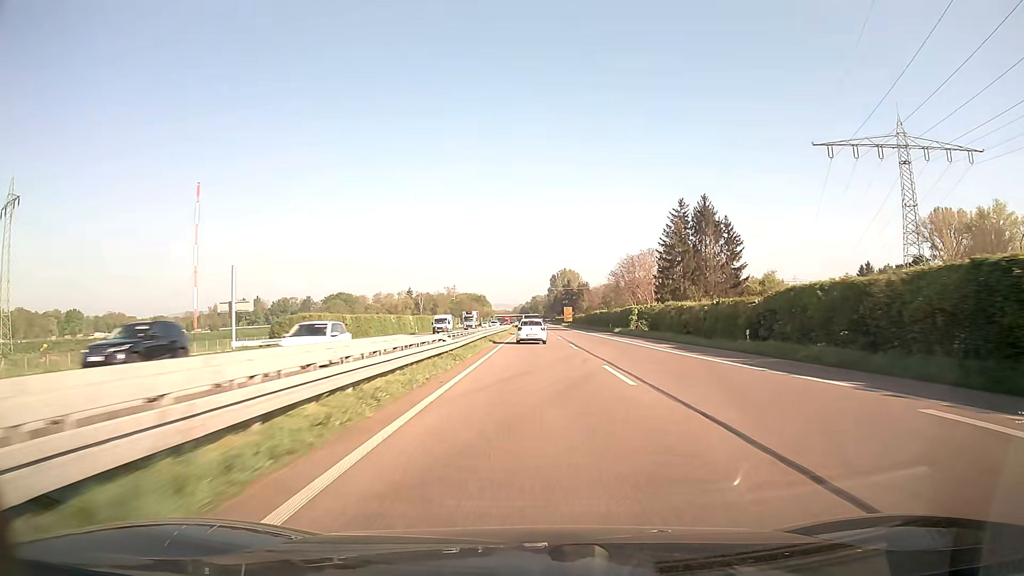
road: trunk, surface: asphalt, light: Day
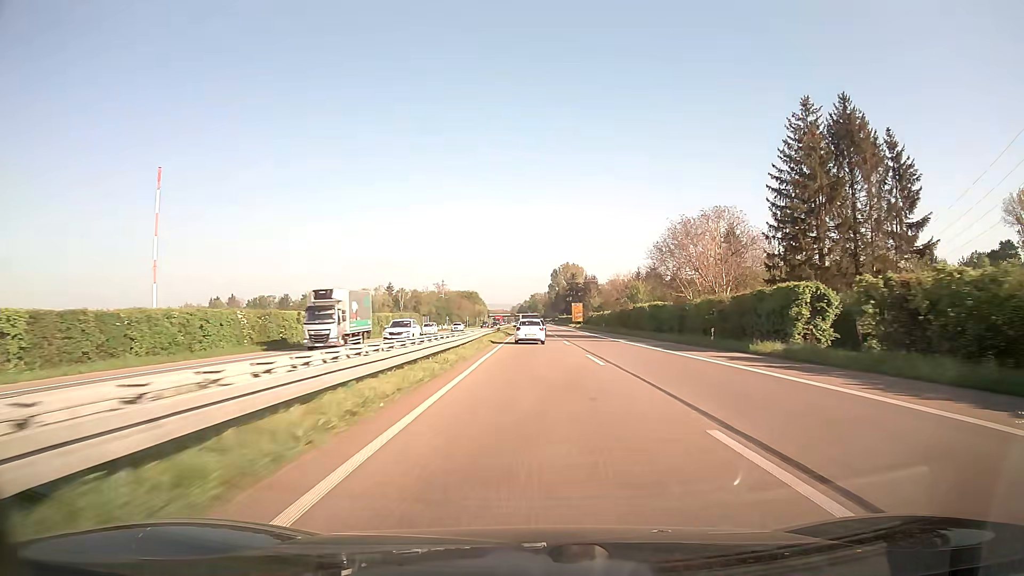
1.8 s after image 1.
(+0.1, +48.9) m; 0°
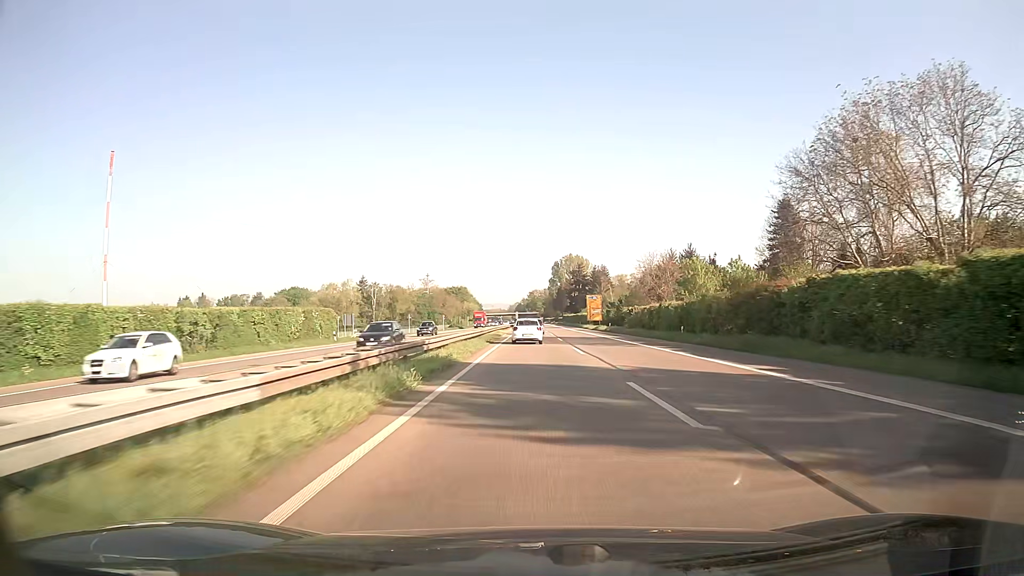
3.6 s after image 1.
(0.0, +49.1) m; 0°
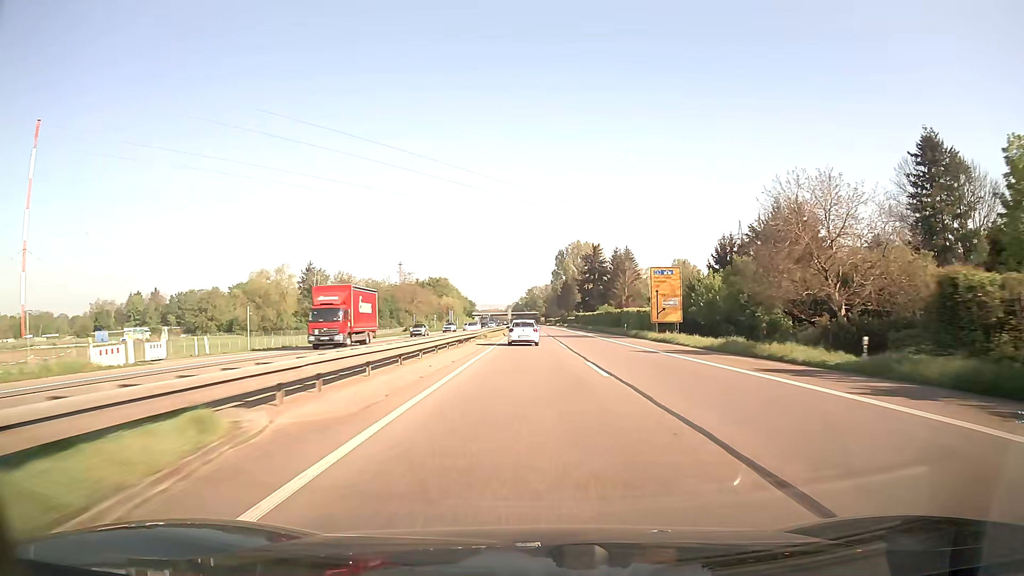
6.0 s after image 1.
(+0.1, +65.8) m; 0°
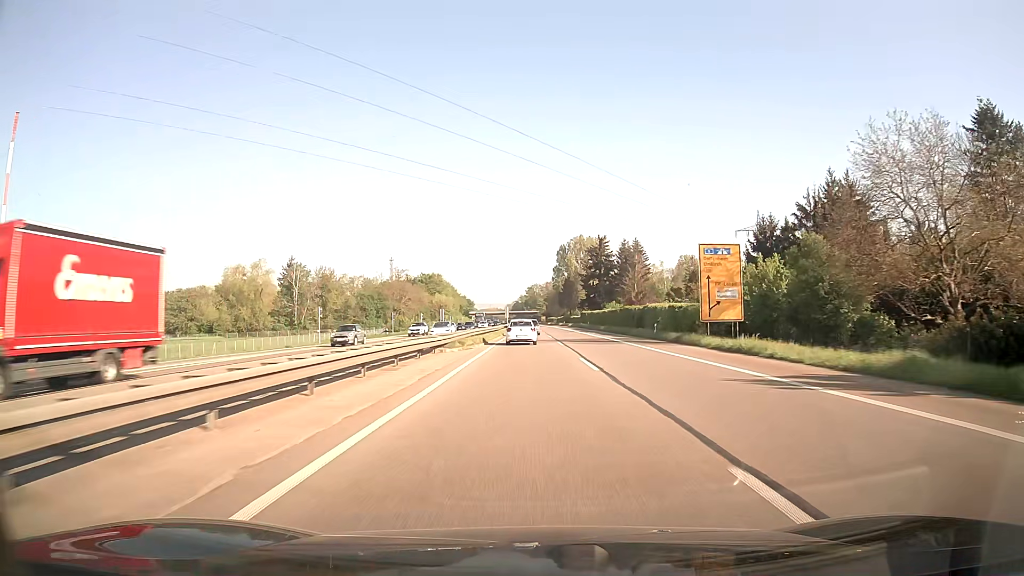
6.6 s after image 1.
(0.0, +16.5) m; 0°
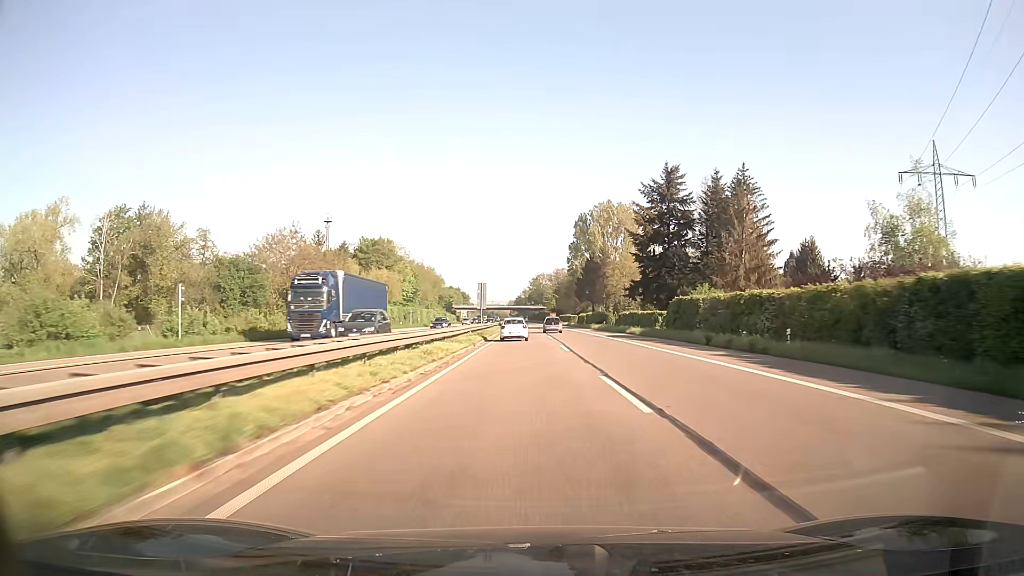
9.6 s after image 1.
(-0.4, +82.7) m; 0°
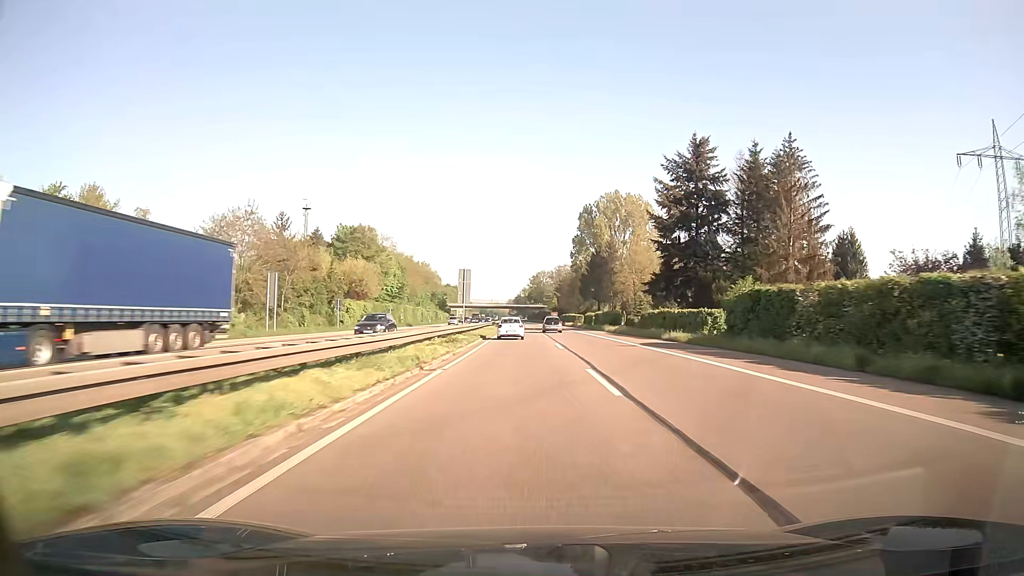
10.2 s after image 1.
(0.0, +16.3) m; 0°
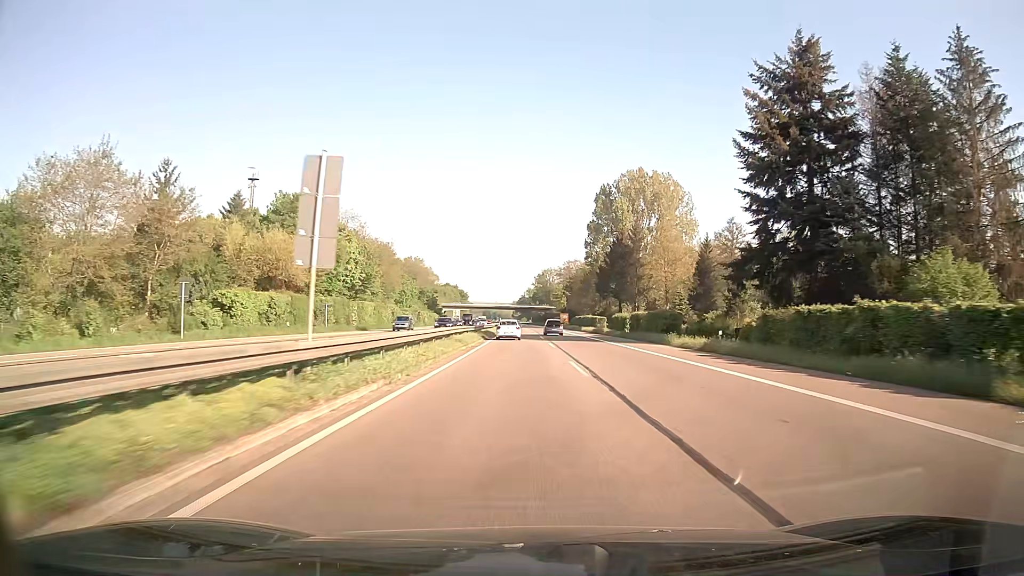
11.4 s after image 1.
(0.0, +32.4) m; 0°
(0, +10) (0, +20) (0, +30) (0, +40) (-1, +50) (-1, +60) (-1, +70) (-1, +80) (-2, +90) (-2, +100) m
